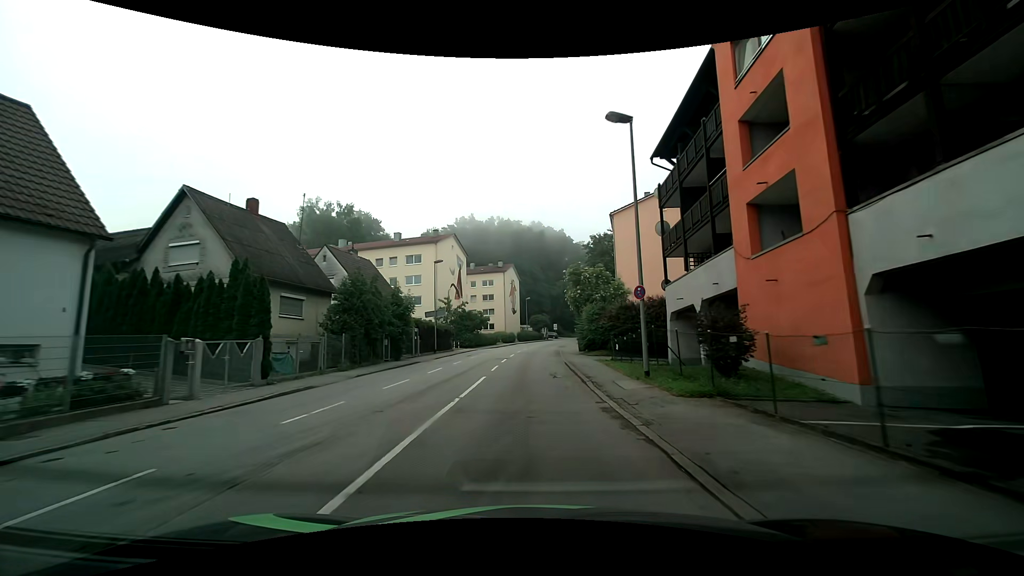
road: tertiary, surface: asphalt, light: Day
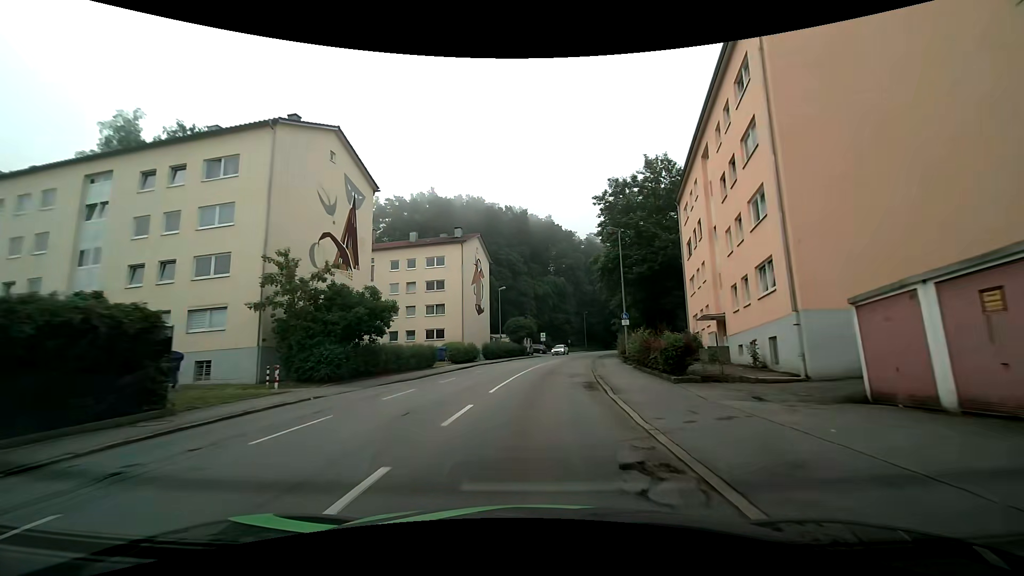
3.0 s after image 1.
(+0.5, +36.9) m; +2°
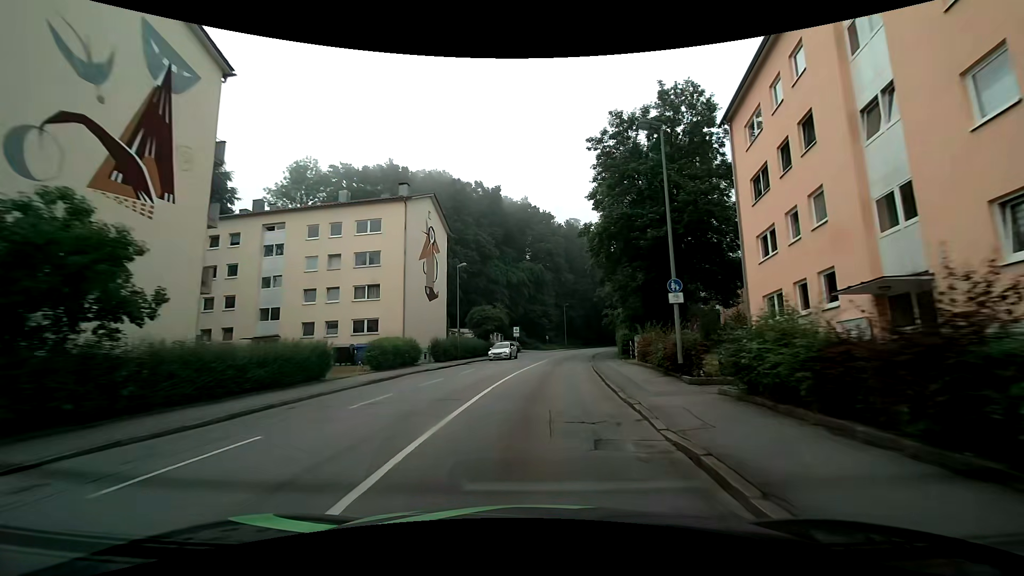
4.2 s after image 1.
(+0.5, +14.9) m; +3°
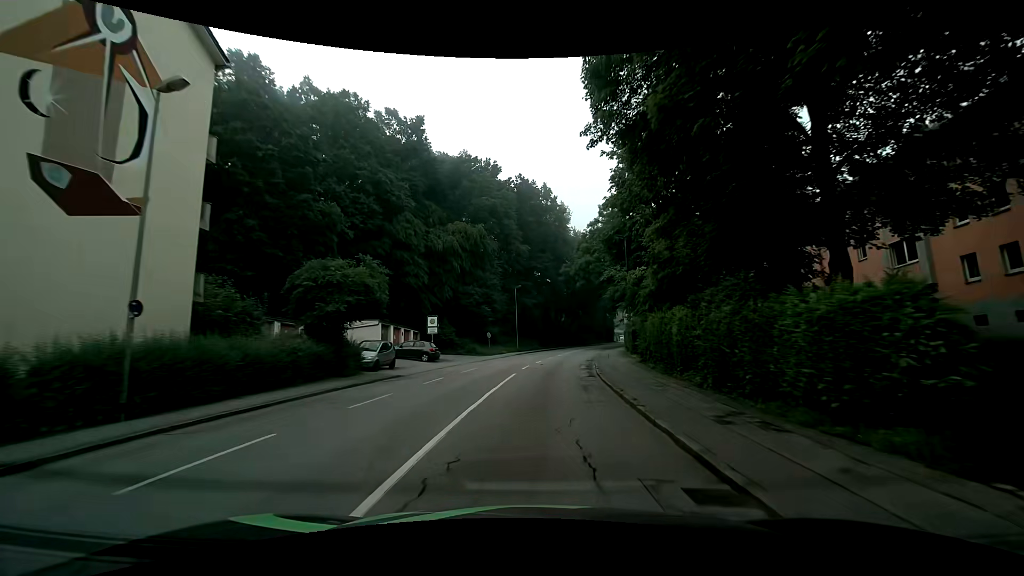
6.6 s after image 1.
(+1.7, +30.1) m; +6°
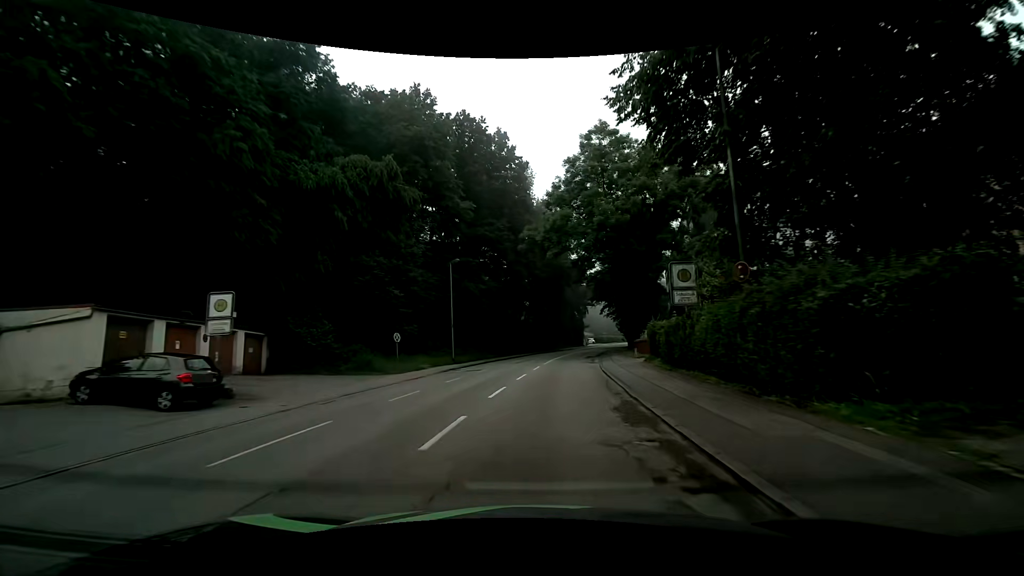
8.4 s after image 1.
(+0.9, +22.8) m; +5°
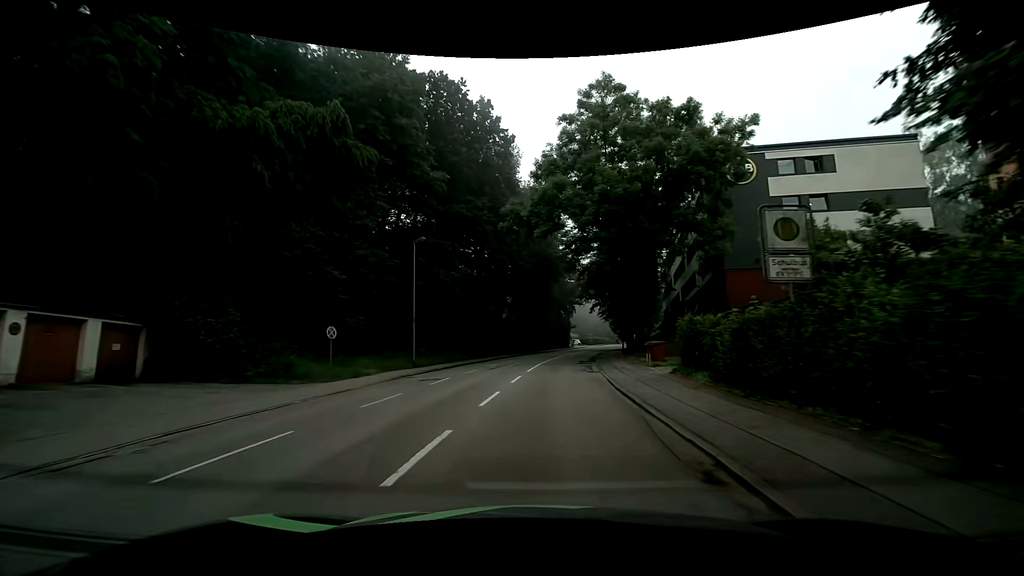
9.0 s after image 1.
(+0.1, +7.6) m; +2°
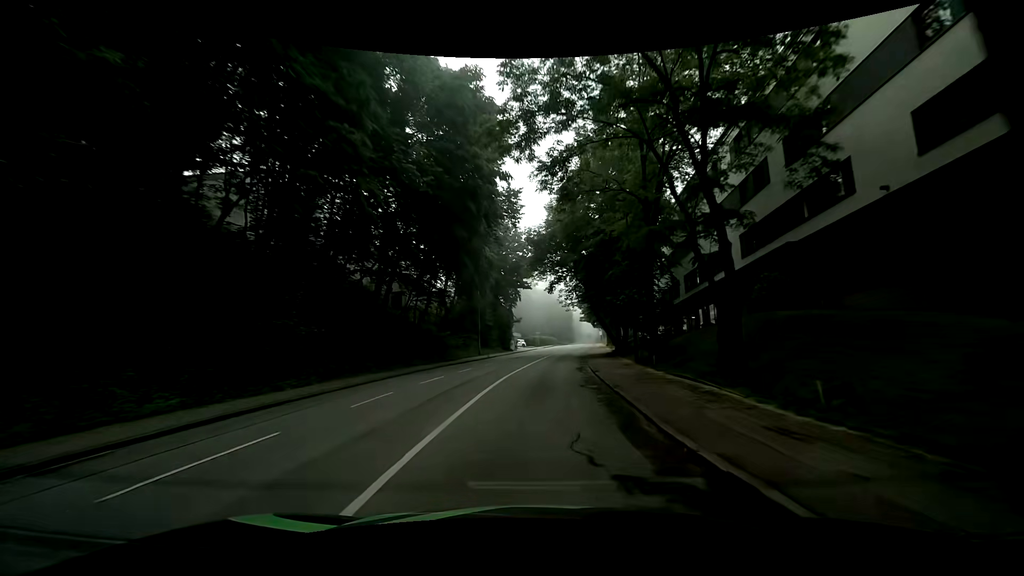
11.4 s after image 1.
(+1.3, +30.4) m; +6°
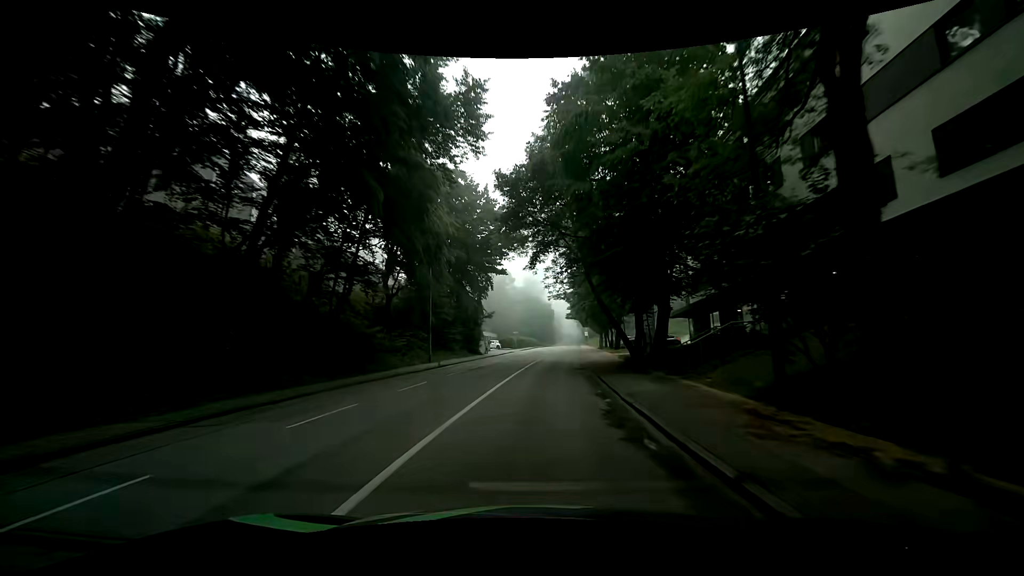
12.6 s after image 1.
(+0.1, +15.2) m; +3°
(0, +10) (0, +20) (+1, +30) (+2, +40) (+3, +50) (+4, +60) (+5, +70) (+5, +80) (+6, +90) (+7, +100) m
